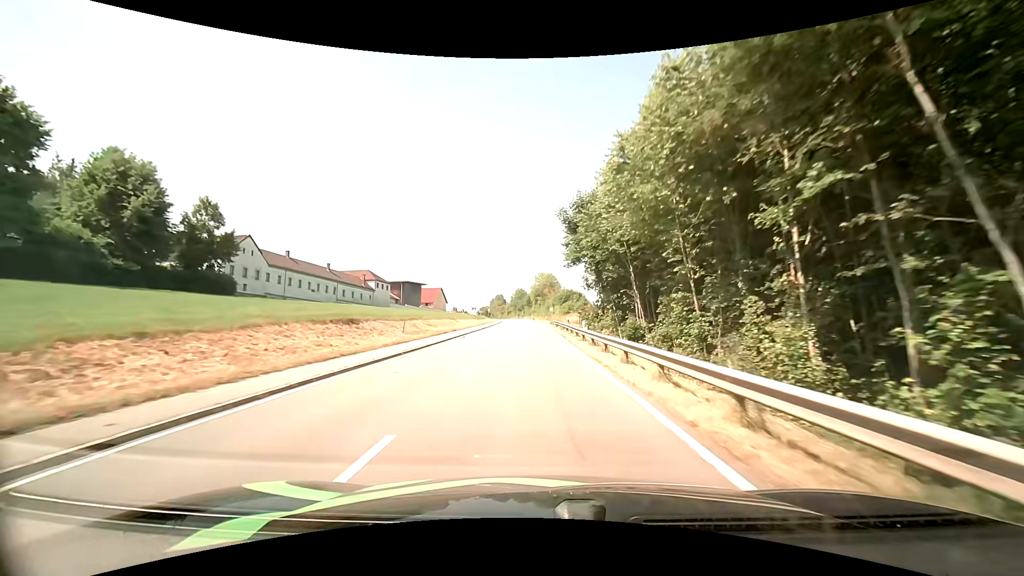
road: tertiary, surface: asphalt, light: Day
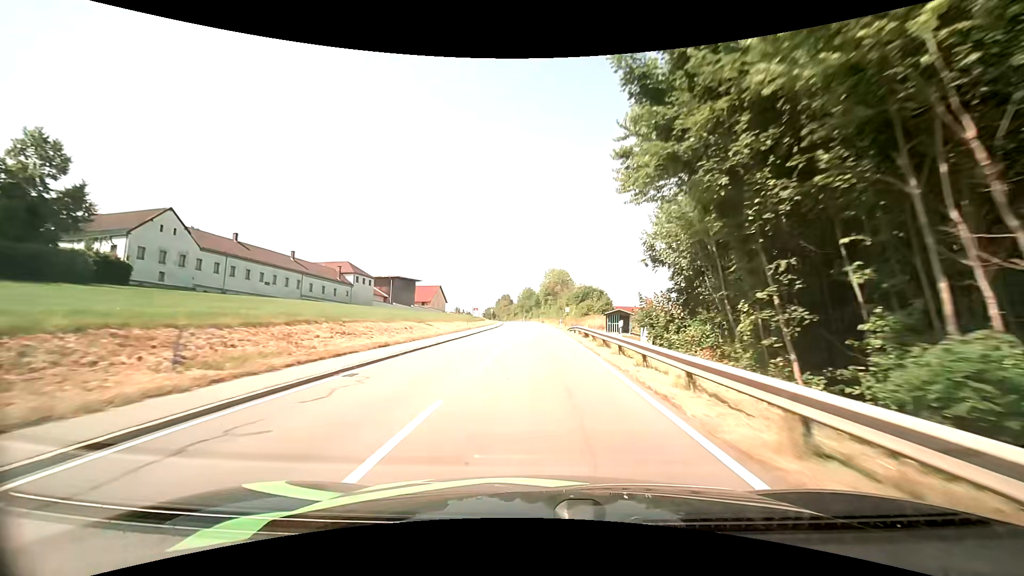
(-0.3, +21.4) m; -1°
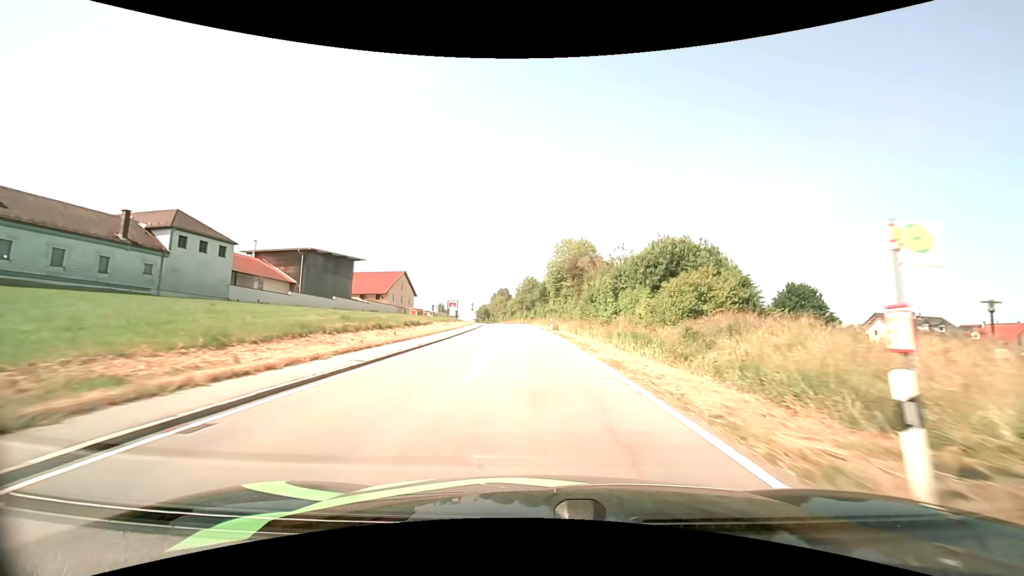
(-0.3, +54.8) m; -1°
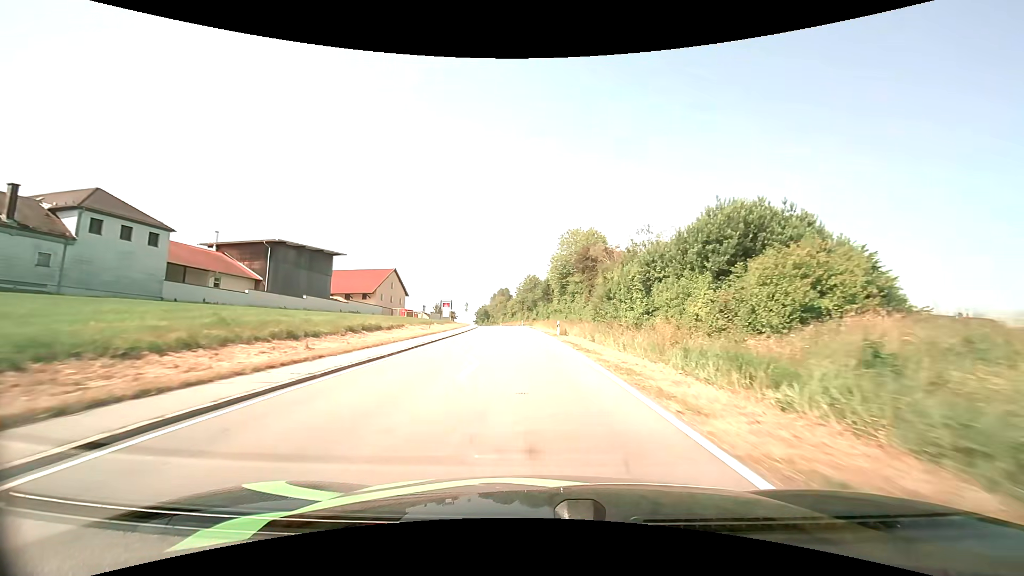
(0.0, +11.1) m; 0°
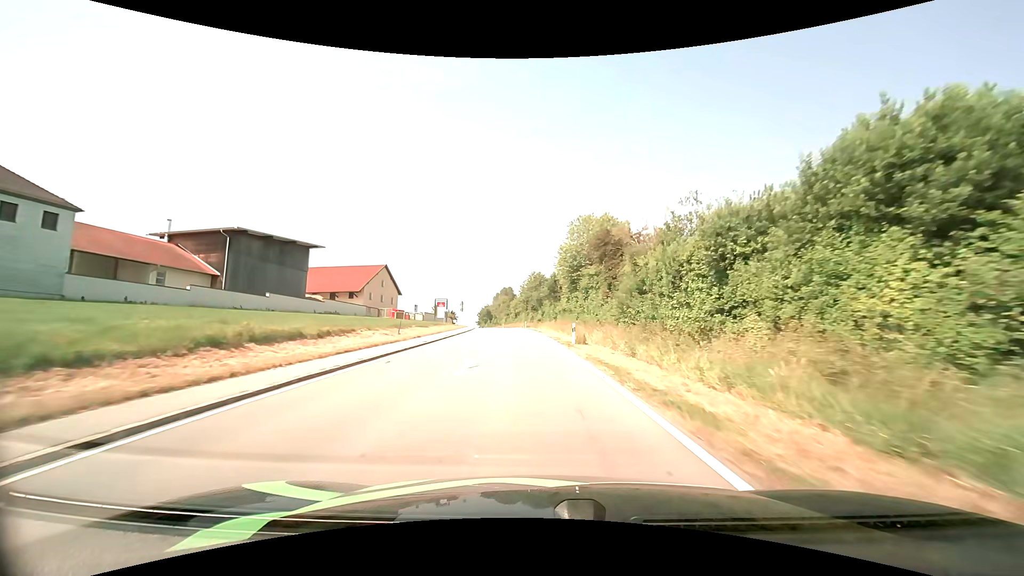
(0.0, +11.2) m; 0°
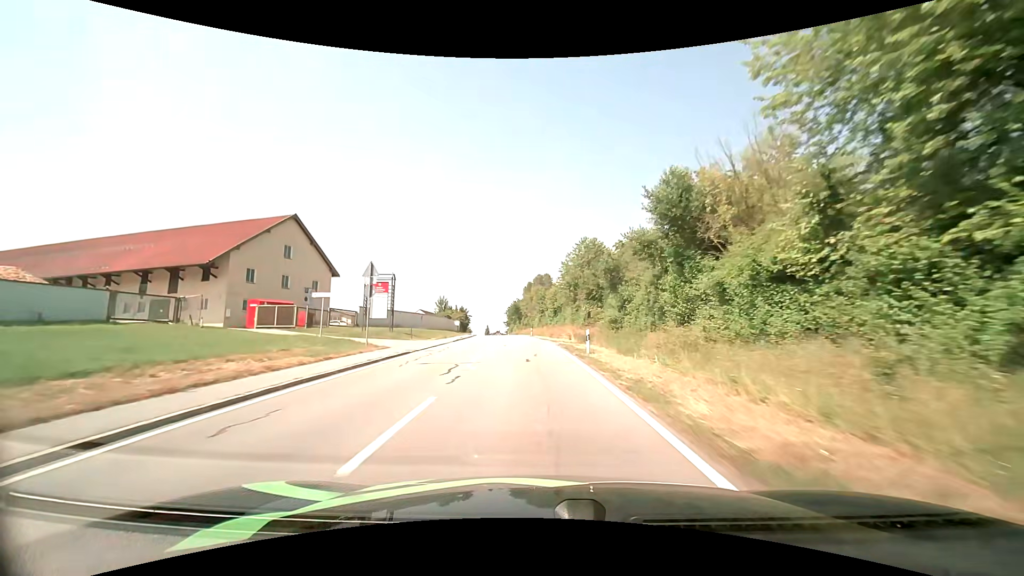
(-2.1, +55.1) m; -5°
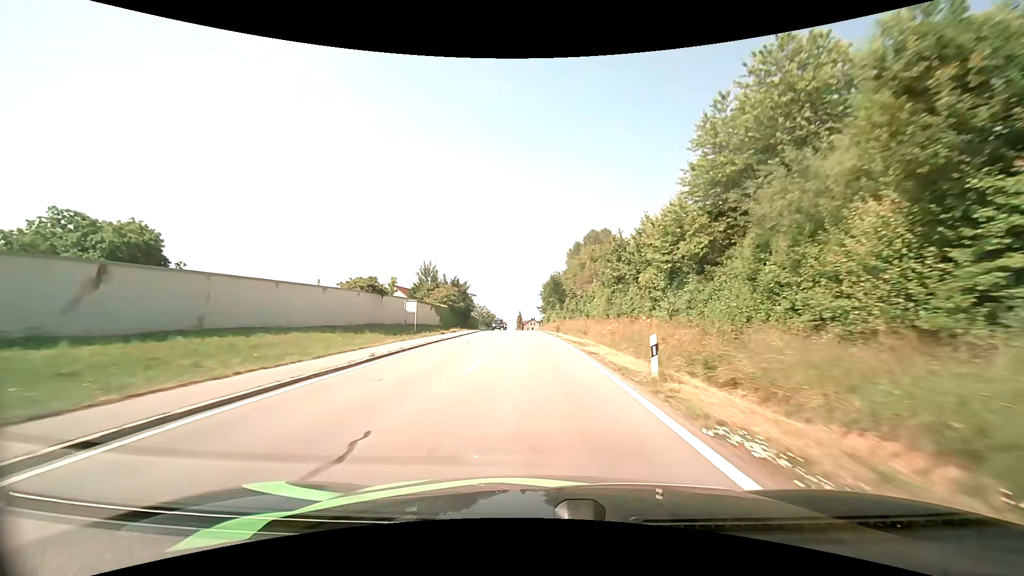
(-2.4, +53.8) m; -5°
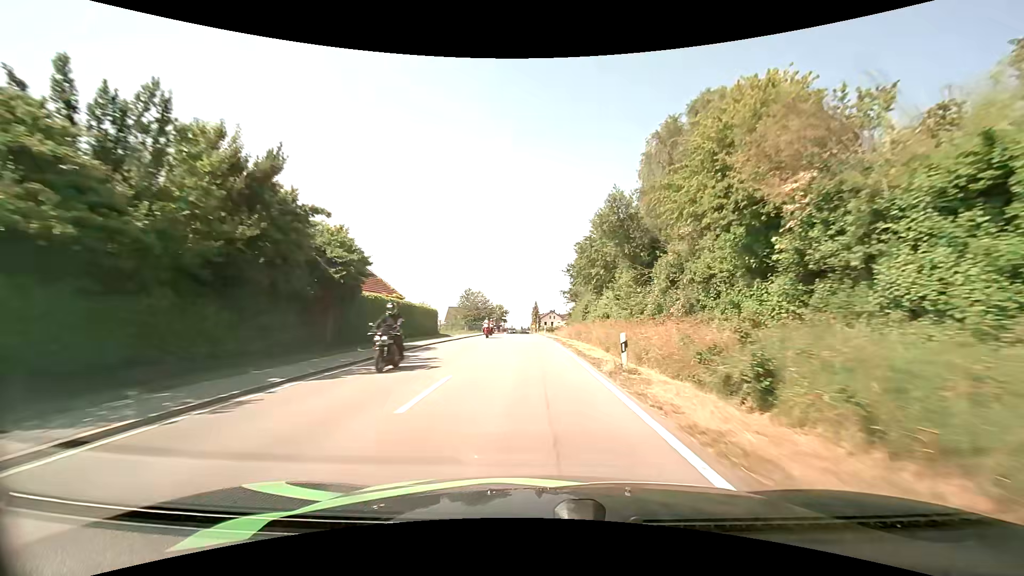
(-1.0, +52.3) m; -2°
(0, +10) (0, +20) (0, +30) (-1, +40) (-1, +50) (-1, +60) (-2, +70) (-2, +80) (-3, +90) (-3, +100) m
